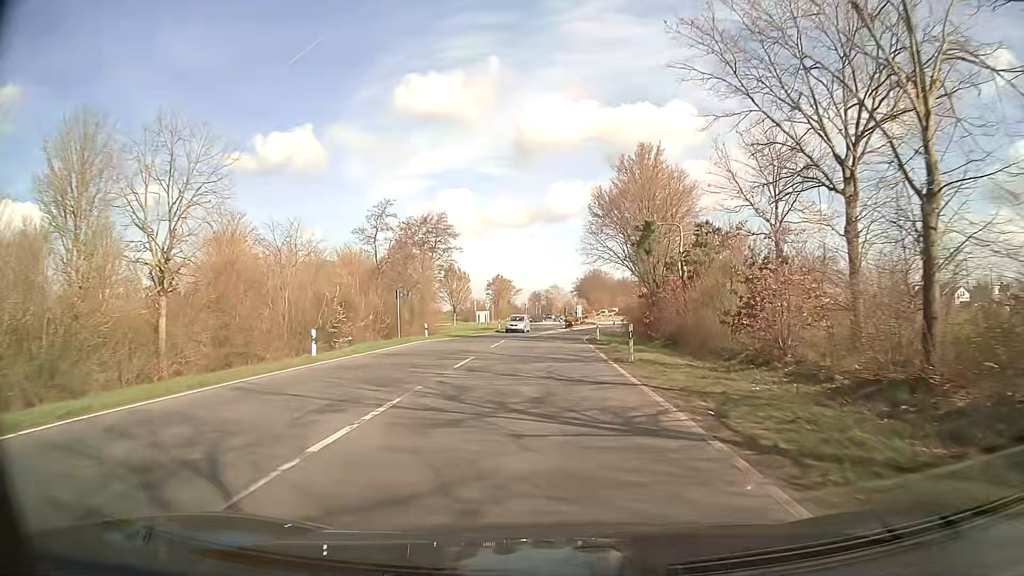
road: secondary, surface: asphalt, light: Day
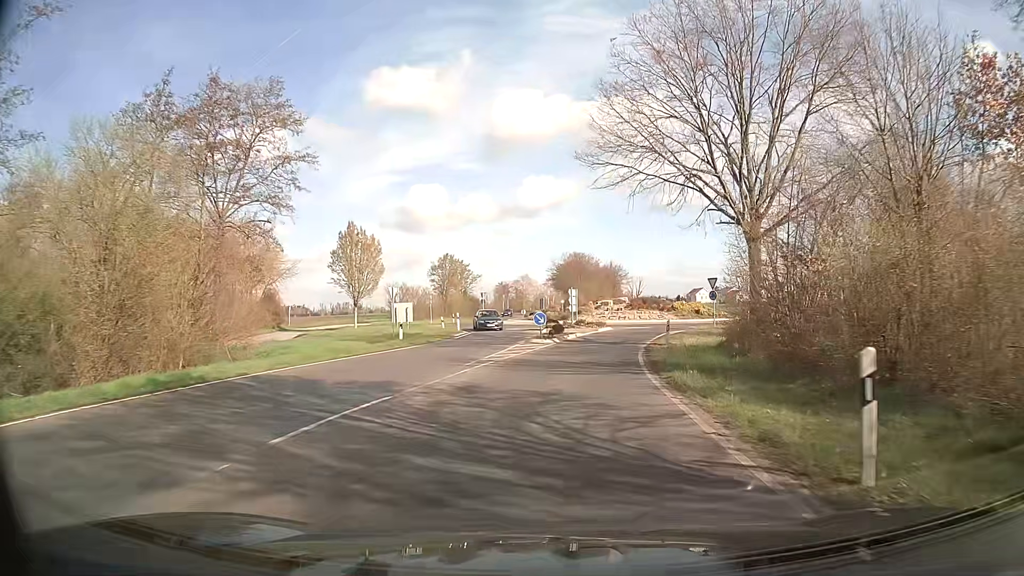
(+0.8, +37.7) m; +3°
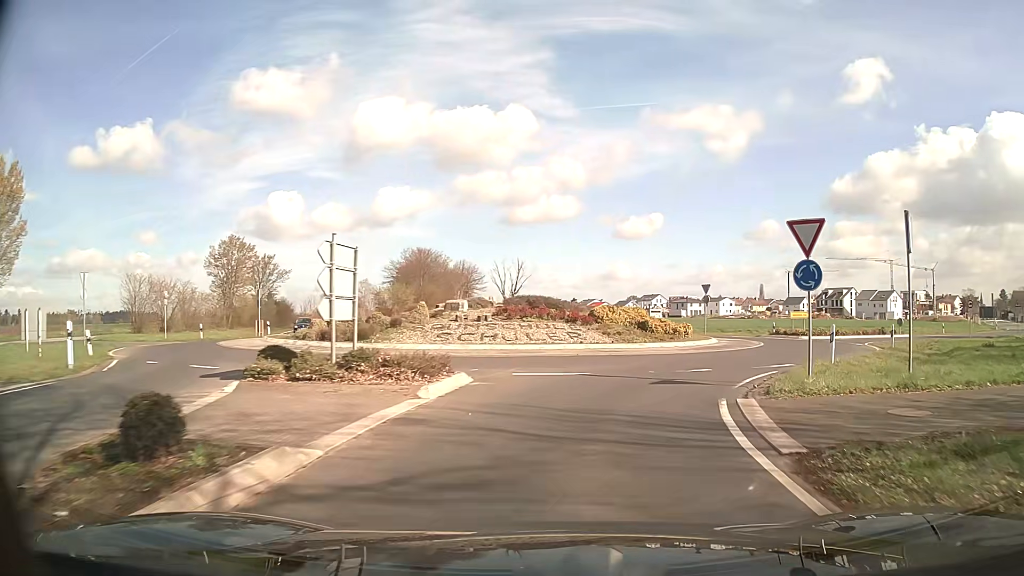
(+2.2, +29.5) m; +11°
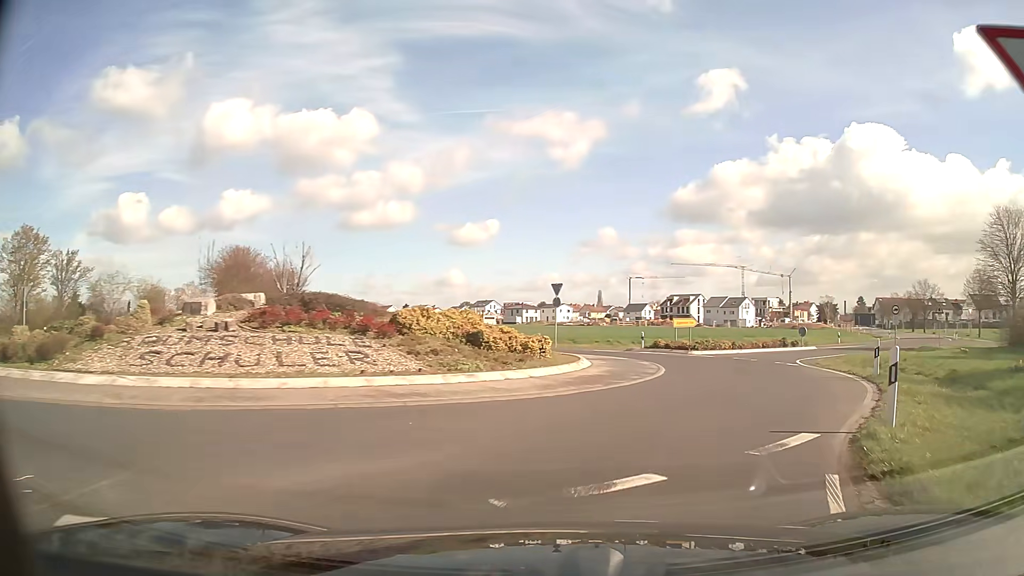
(+1.3, +10.2) m; +15°
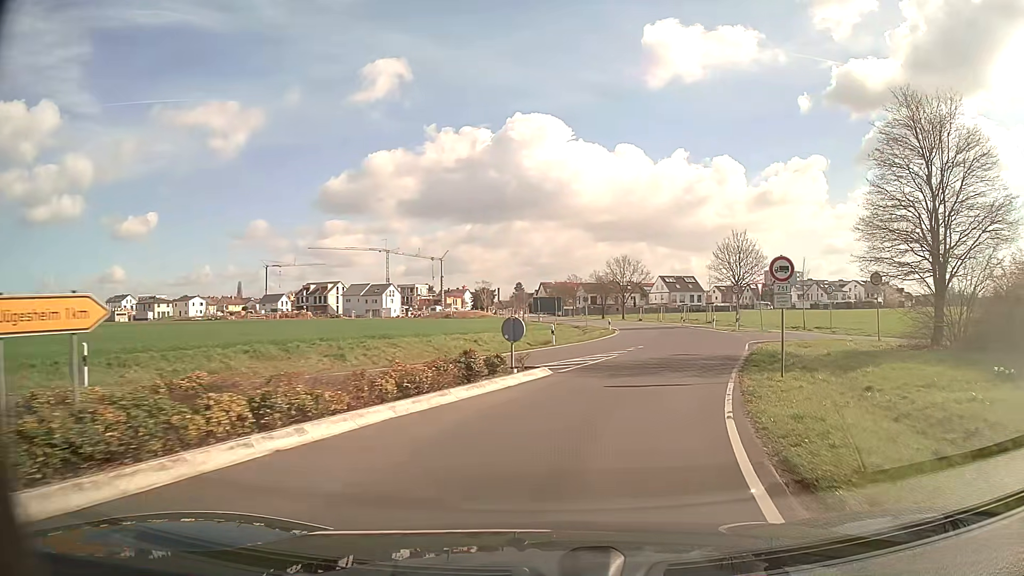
(+7.9, +25.4) m; +28°
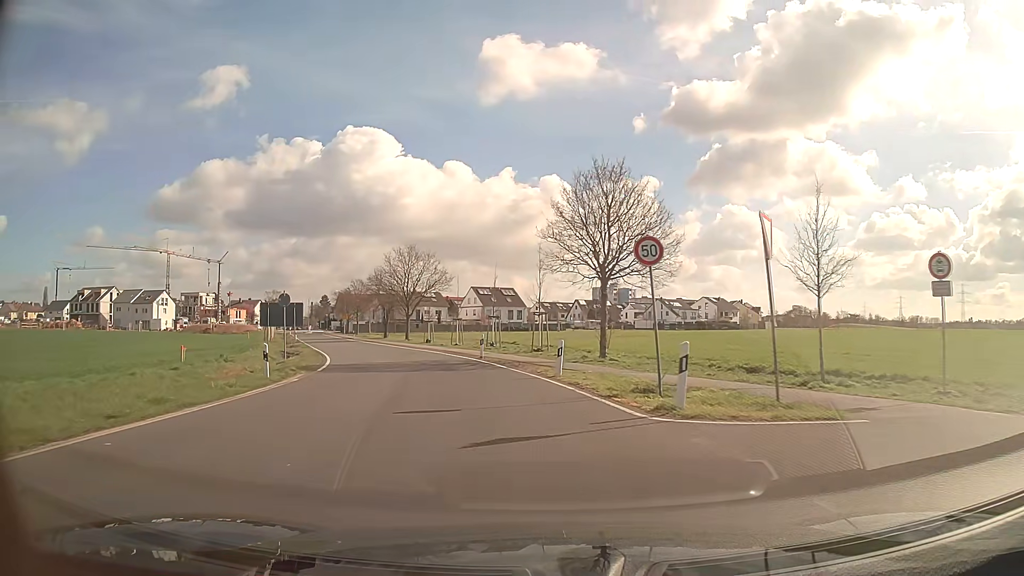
(+8.3, +33.0) m; +17°
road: unclassified
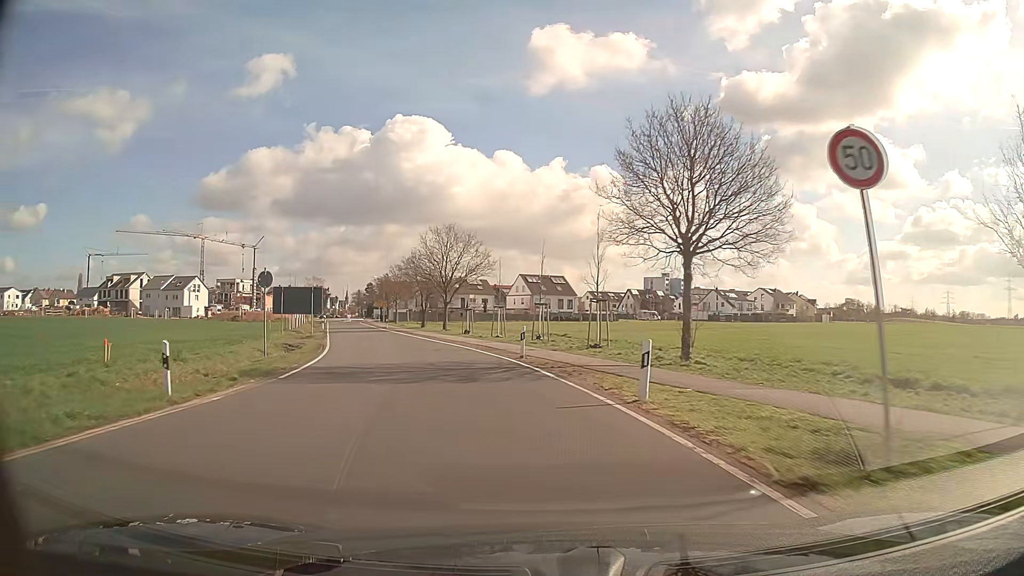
(-0.2, +7.6) m; -3°
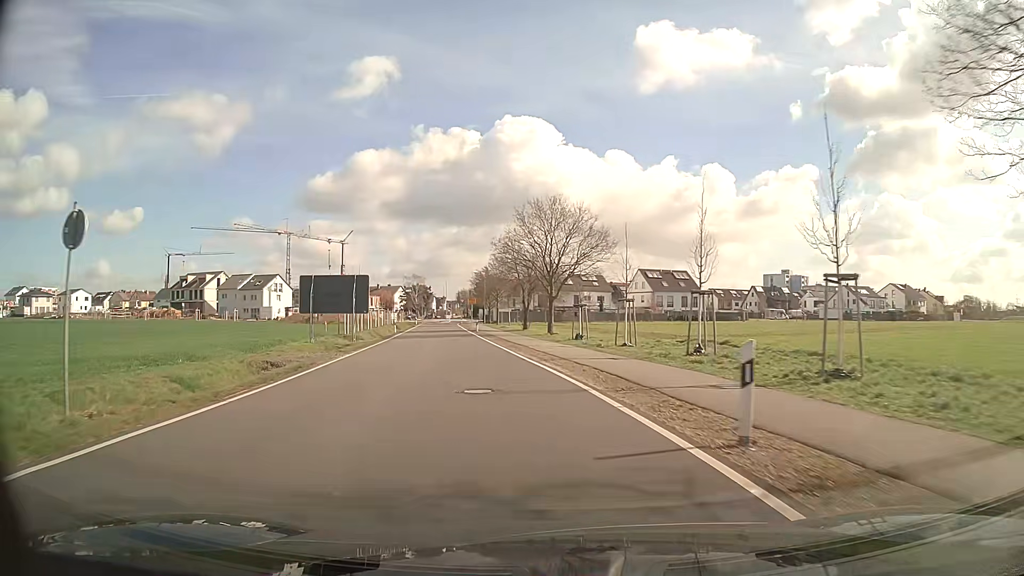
(-1.4, +15.7) m; -10°
(0, +10) (-2, +20) (-3, +30) (-5, +40) (-6, +50) (-8, +59) (-10, +69) (-11, +79) (-12, +89) (-14, +99) m
